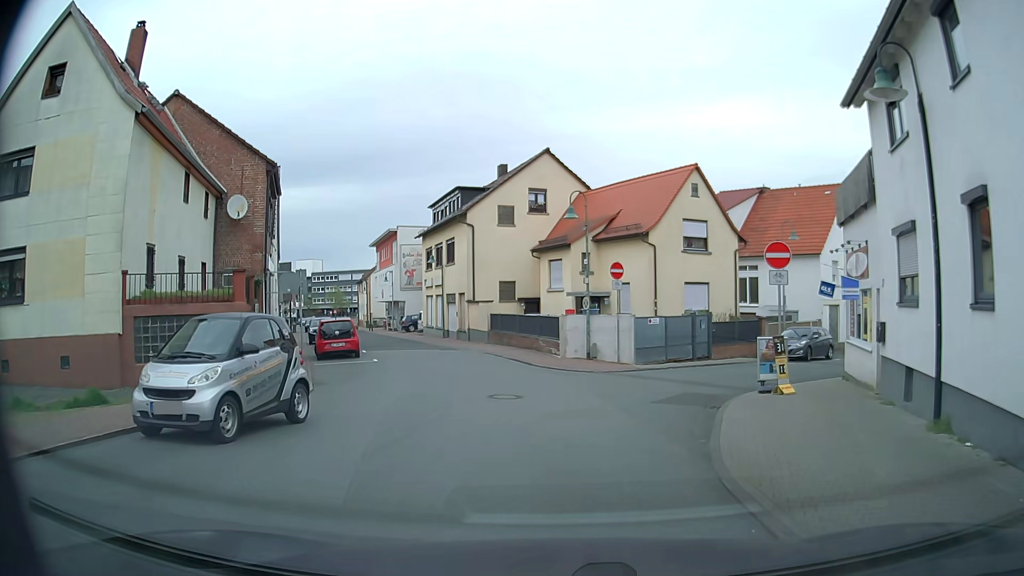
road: residential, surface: asphalt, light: Day
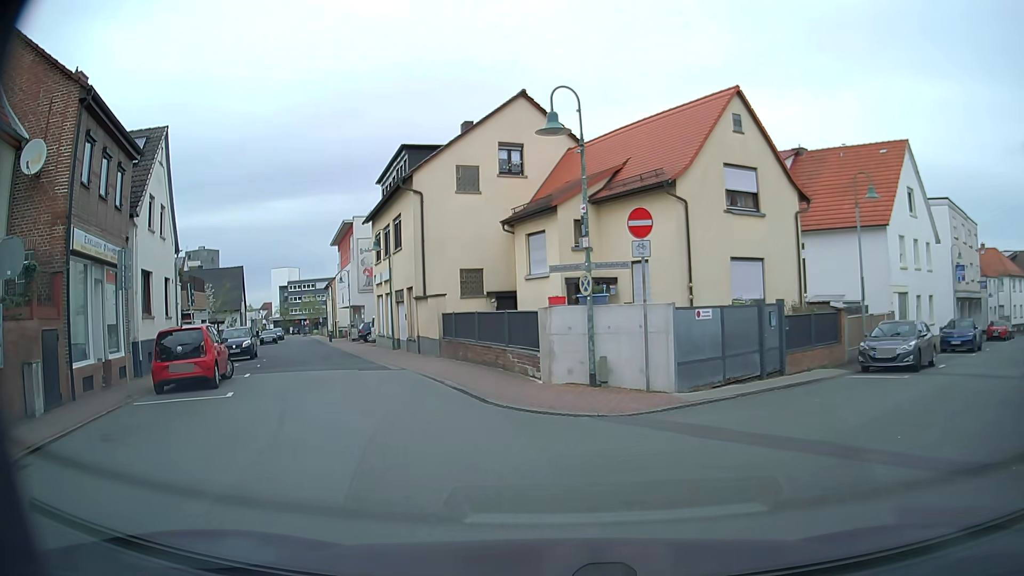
(+0.4, +10.1) m; +2°
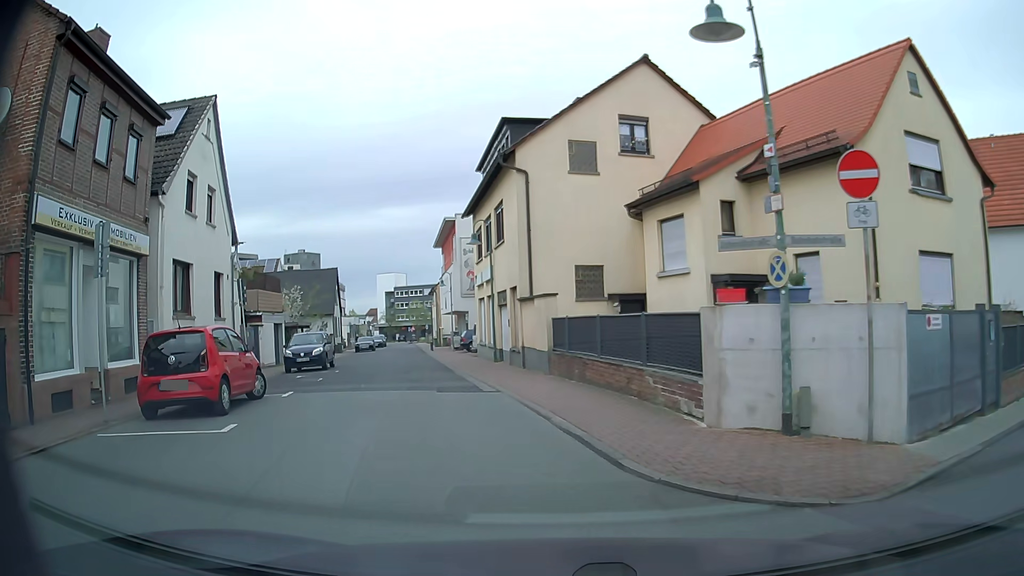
(-0.4, +4.9) m; -10°
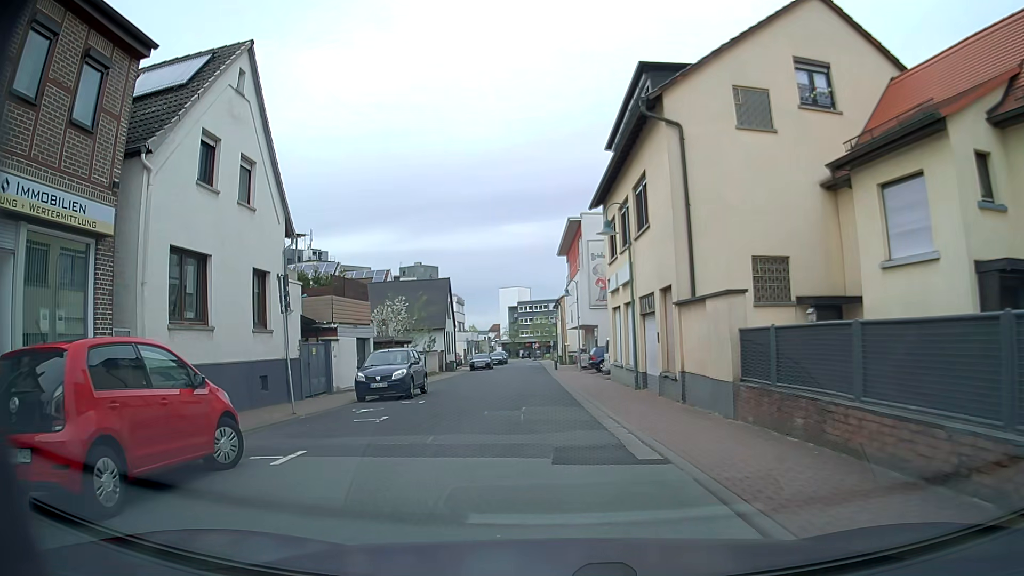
(-0.6, +6.5) m; -10°
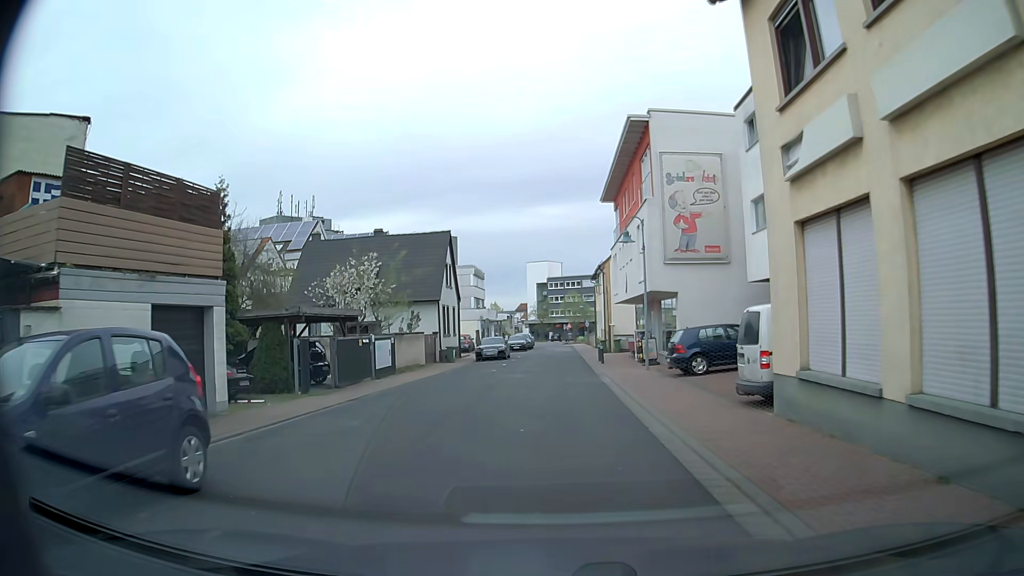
(-0.7, +17.0) m; -3°
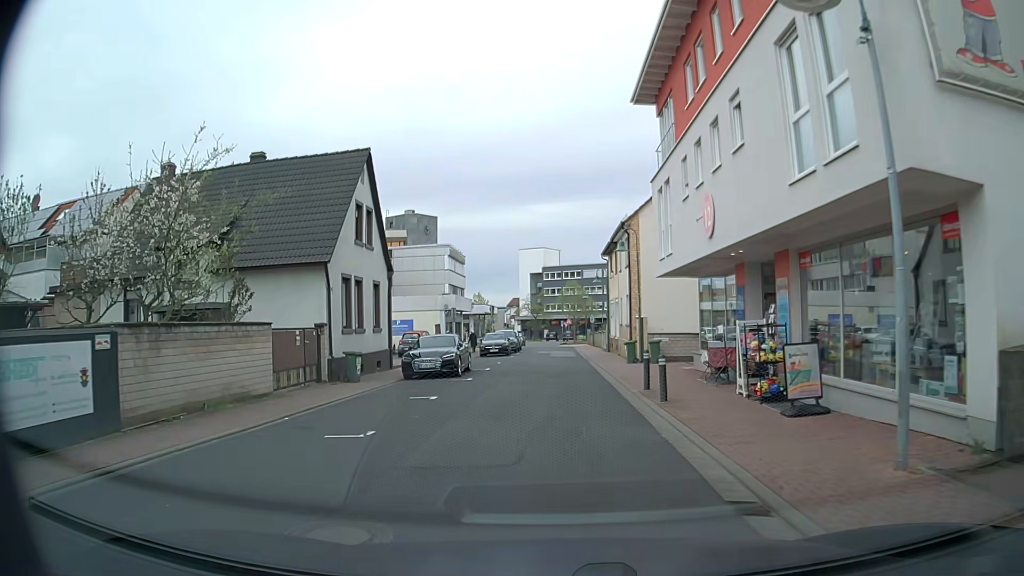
(0.0, +18.5) m; 0°
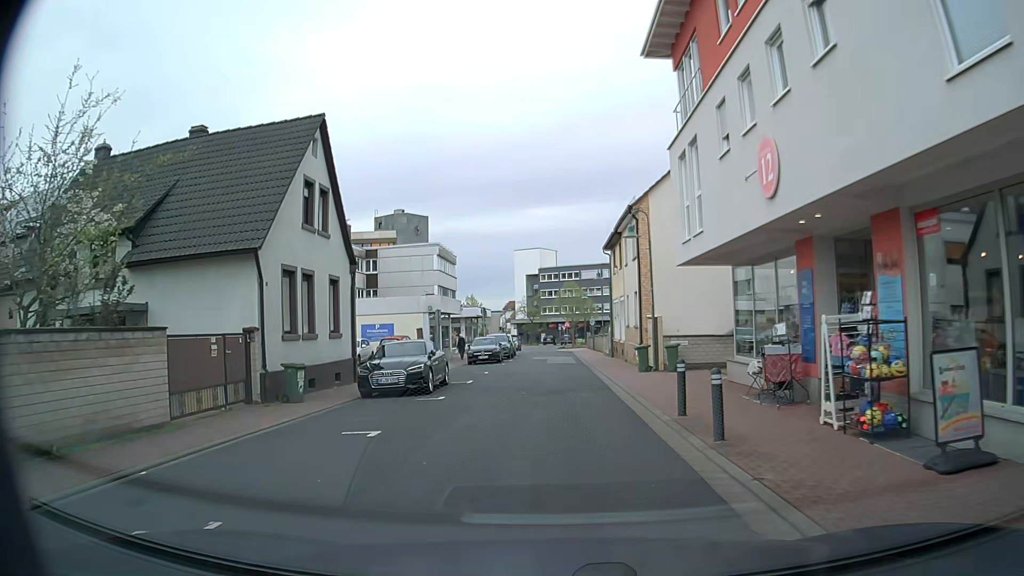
(0.0, +4.7) m; +1°
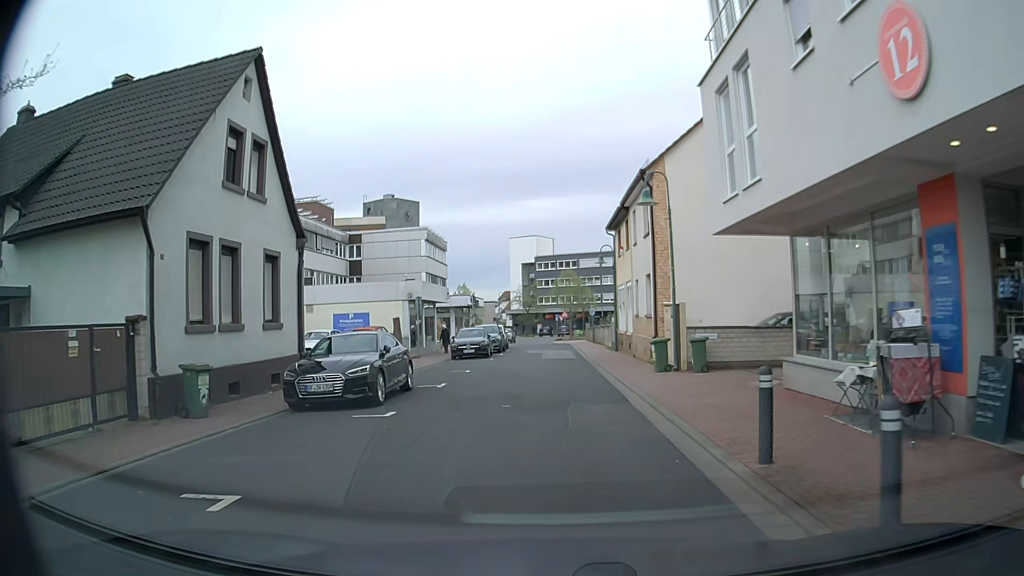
(-0.1, +4.6) m; -2°
